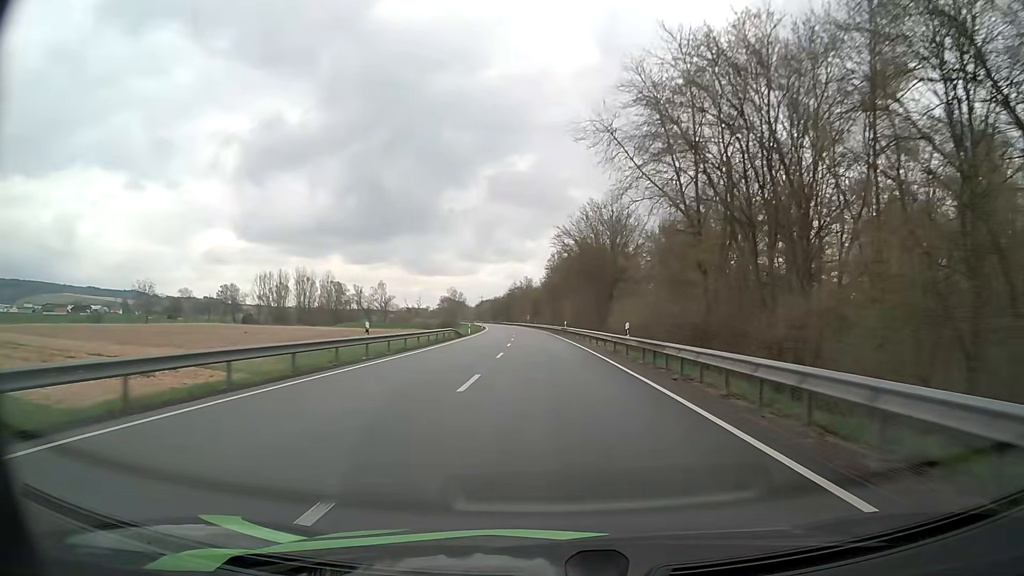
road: primary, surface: asphalt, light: Day
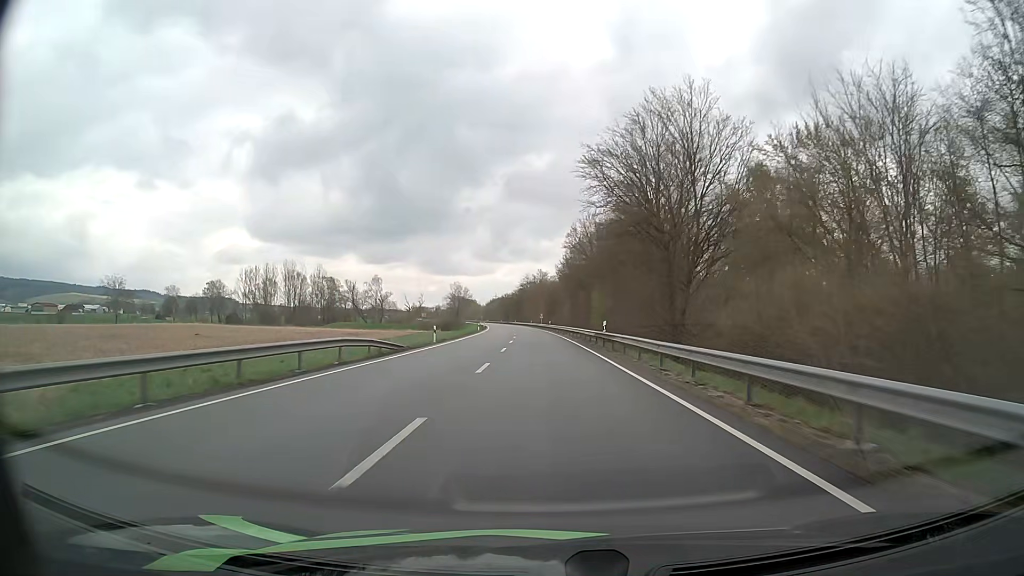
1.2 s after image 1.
(-0.2, +31.6) m; -1°
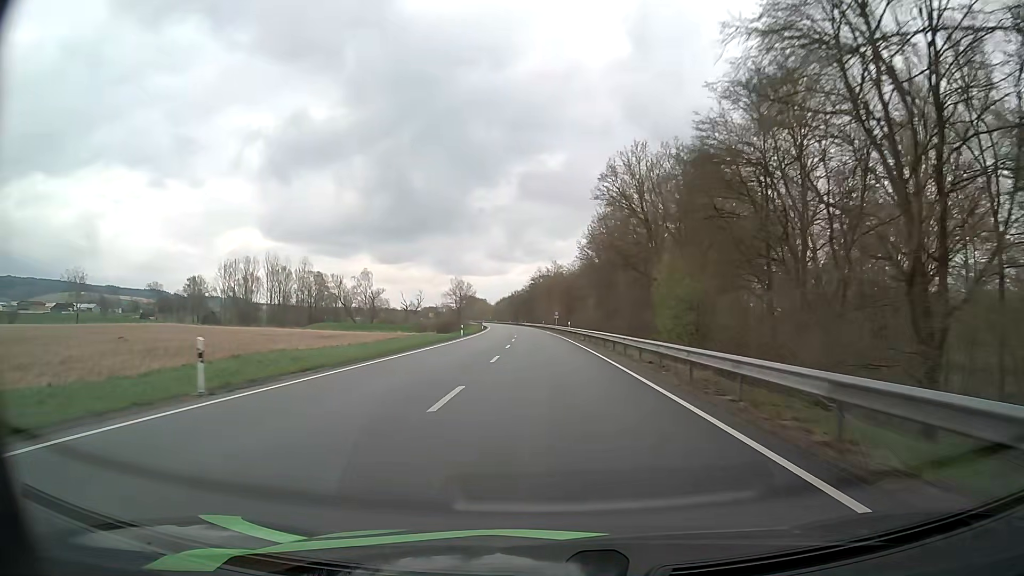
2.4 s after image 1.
(-0.4, +31.6) m; -1°
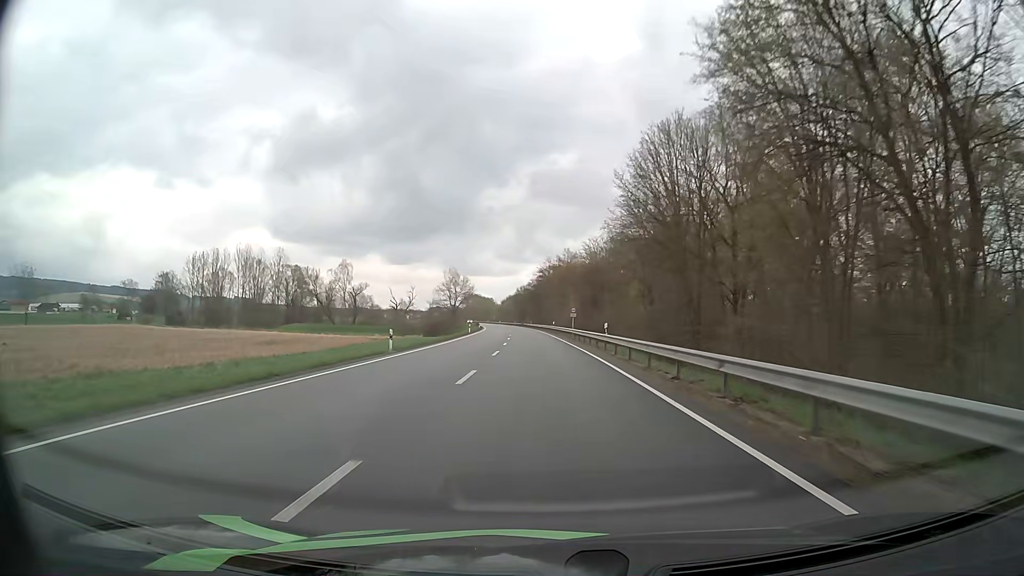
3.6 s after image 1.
(-0.3, +31.6) m; -1°
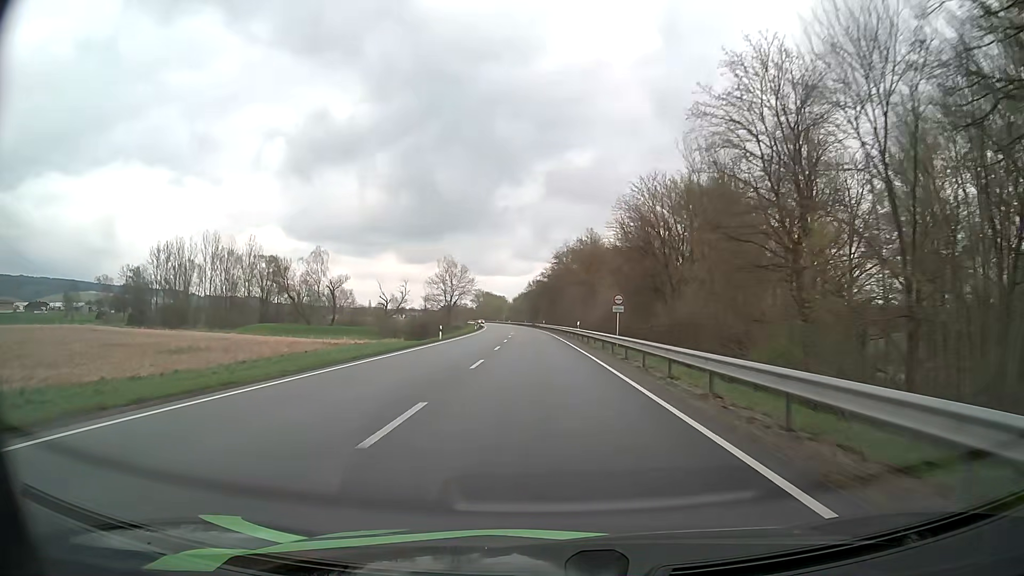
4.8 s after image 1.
(-0.3, +31.6) m; -1°
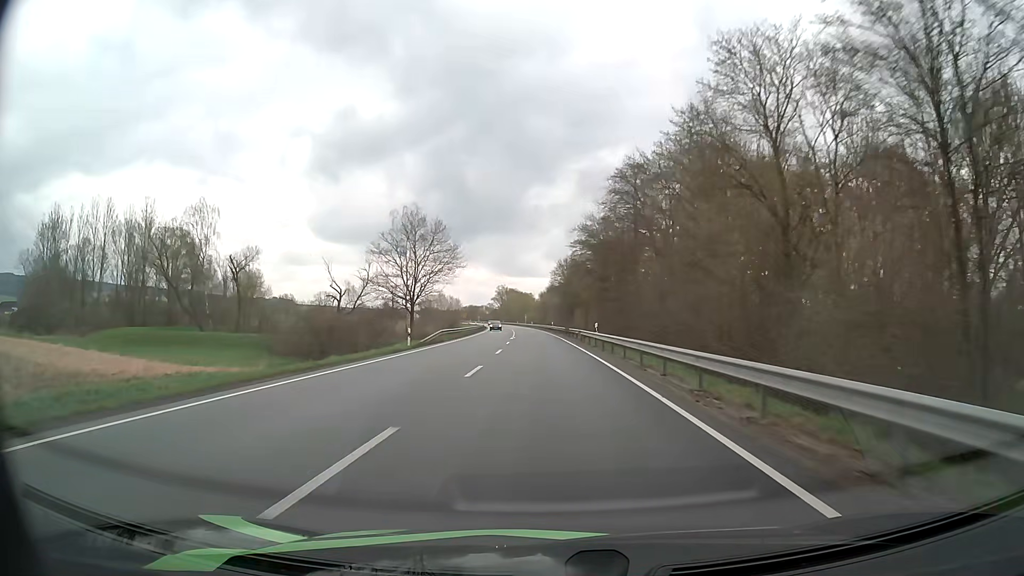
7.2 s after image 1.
(-1.5, +63.1) m; -3°
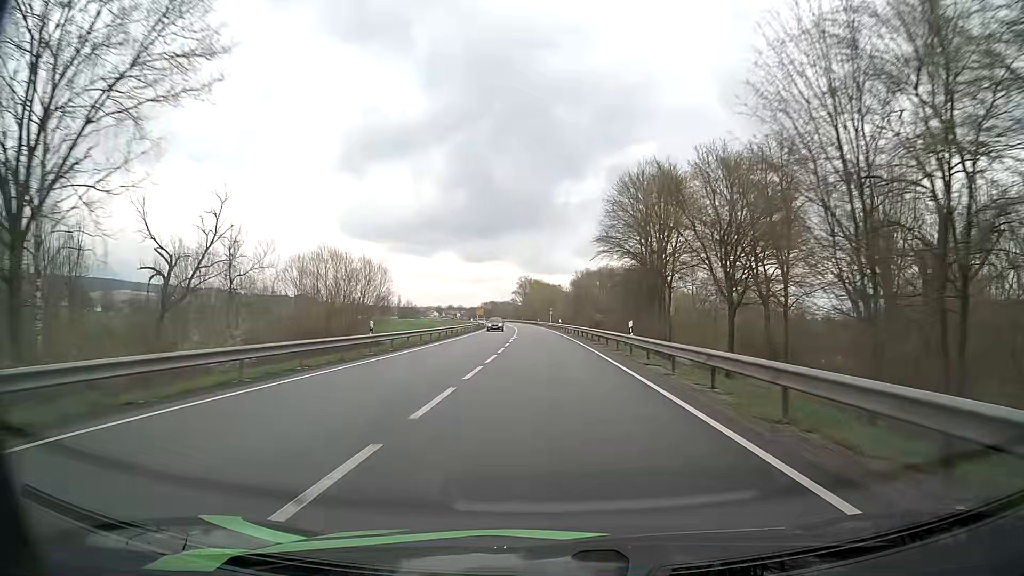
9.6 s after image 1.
(-1.5, +62.3) m; -3°
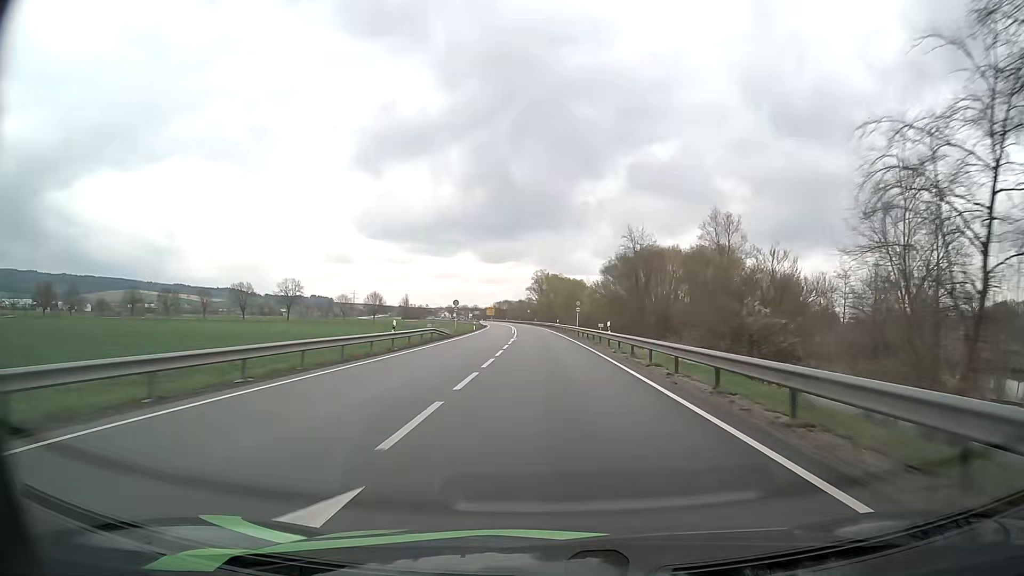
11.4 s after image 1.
(-0.7, +44.1) m; -2°
(0, +10) (0, +20) (0, +30) (0, +40) (-1, +50) (-1, +60) (-1, +70) (-2, +80) (-2, +90) (-3, +100) m
